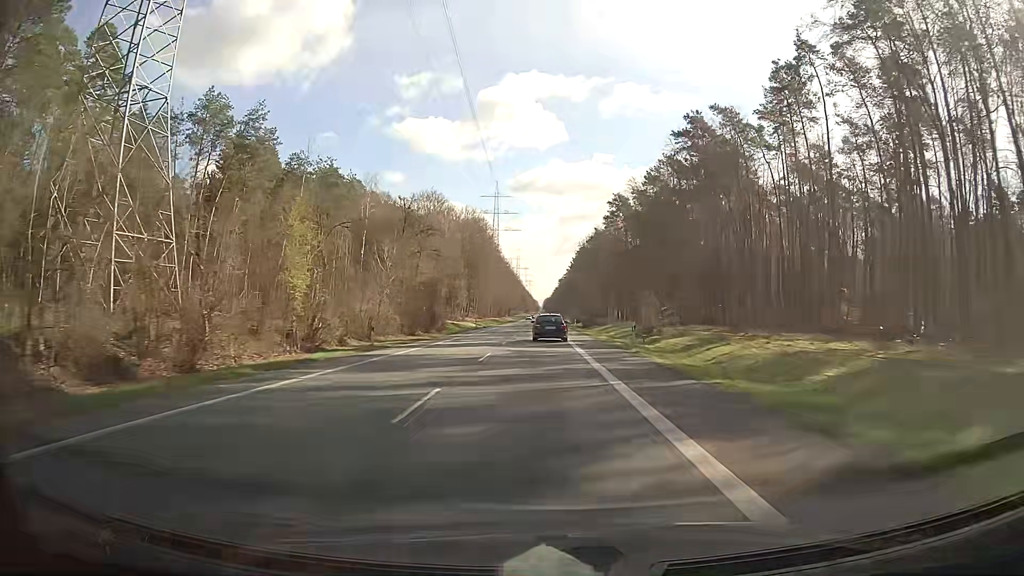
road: secondary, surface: asphalt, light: Day
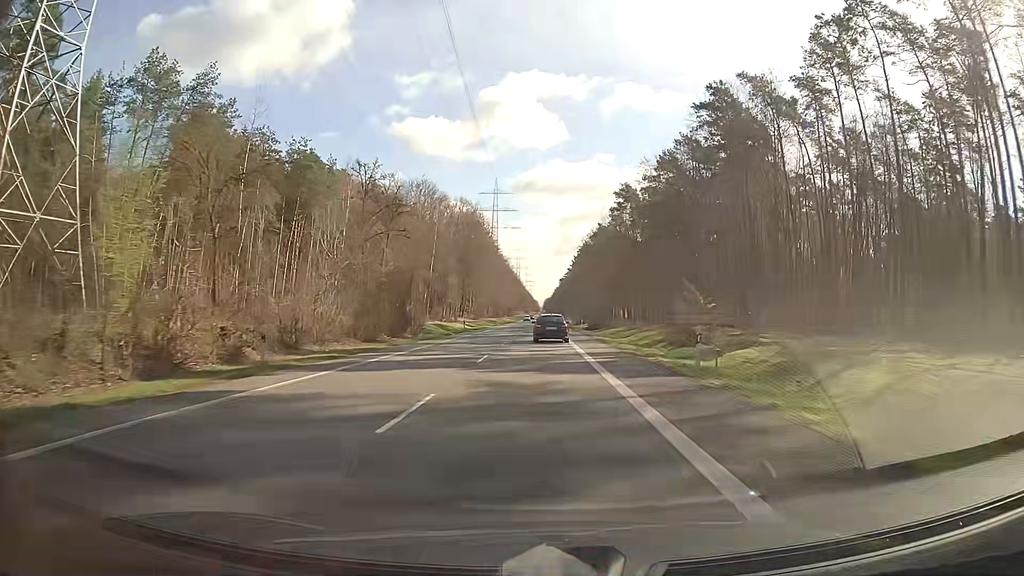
(0.0, +12.7) m; 0°
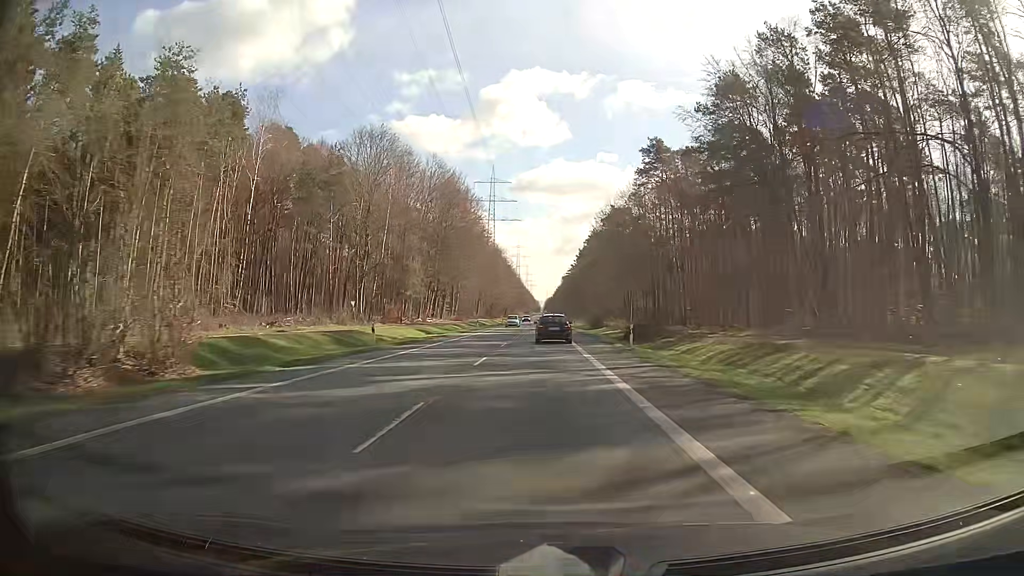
(0.0, +37.4) m; 0°
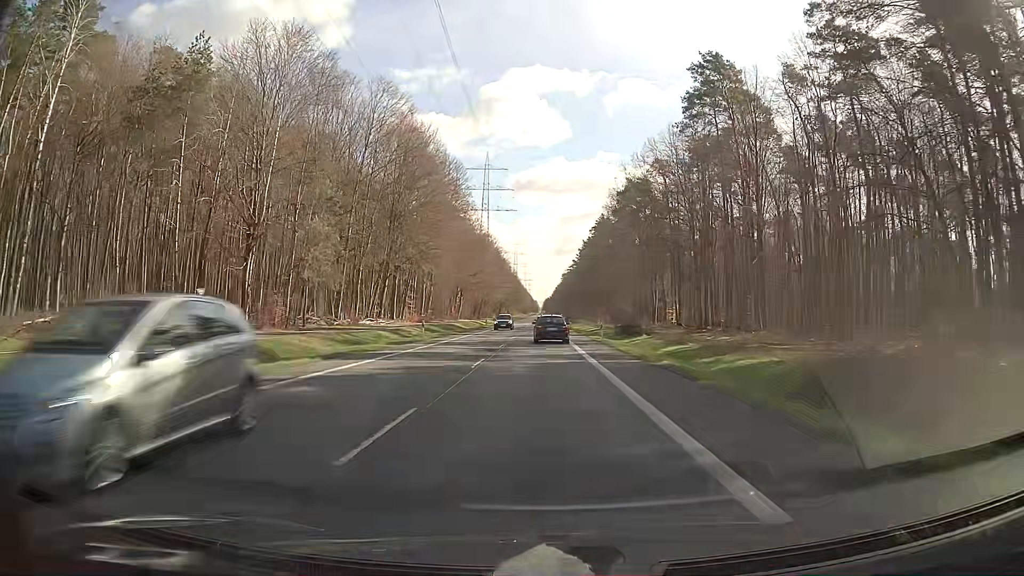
(0.0, +36.7) m; 0°
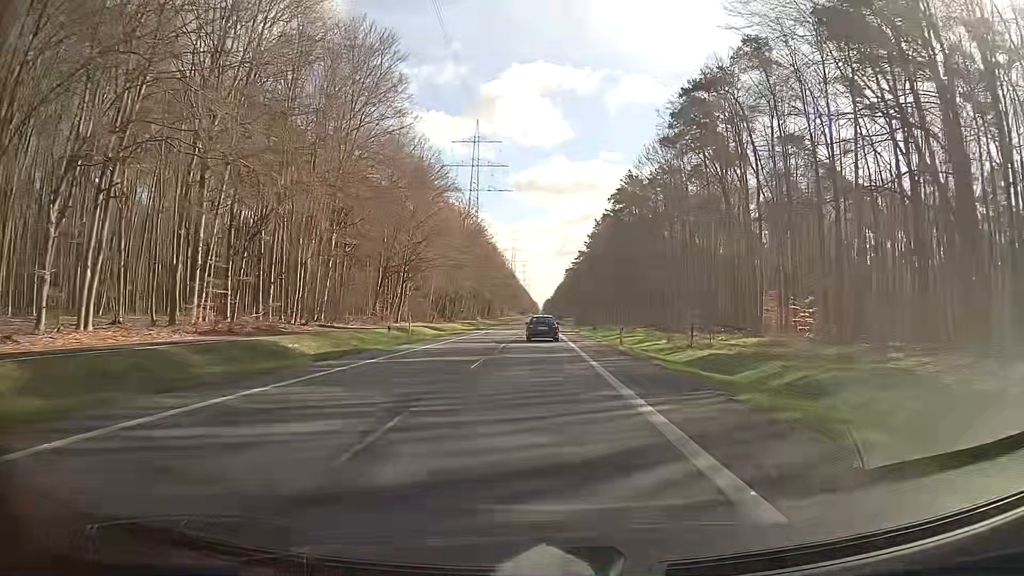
(+0.3, +60.3) m; 0°
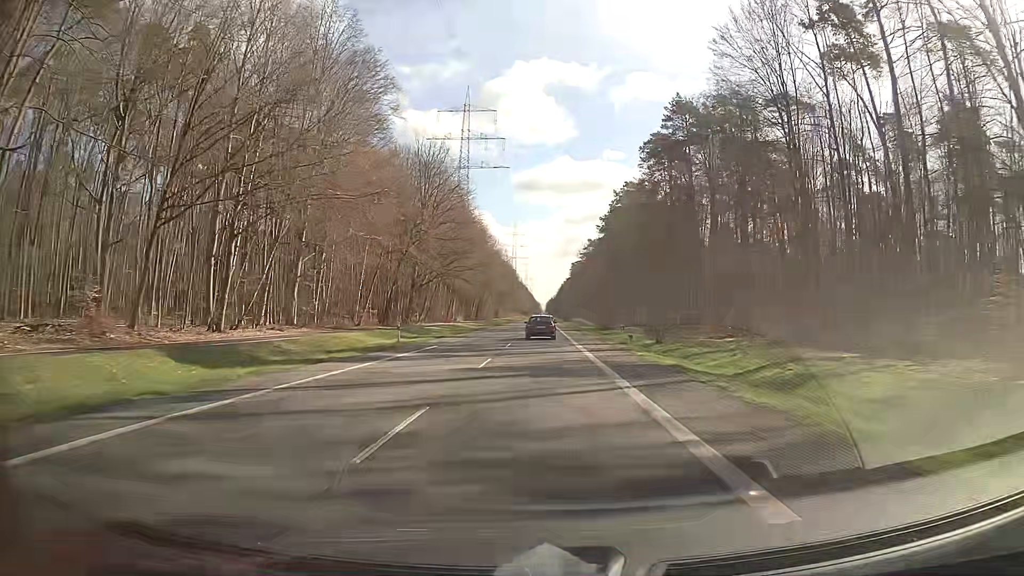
(-0.1, +48.0) m; 0°
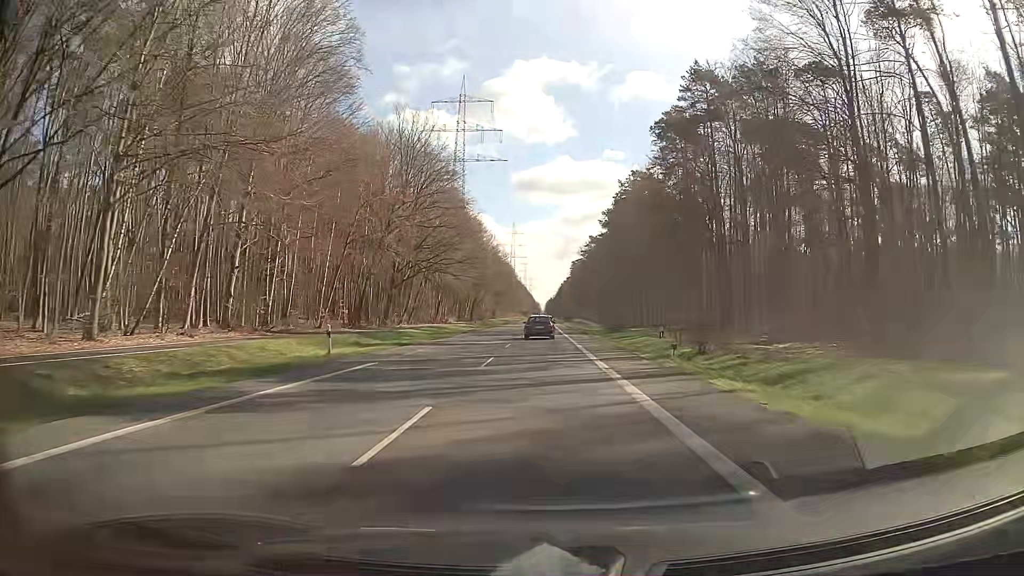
(0.0, +12.0) m; 0°
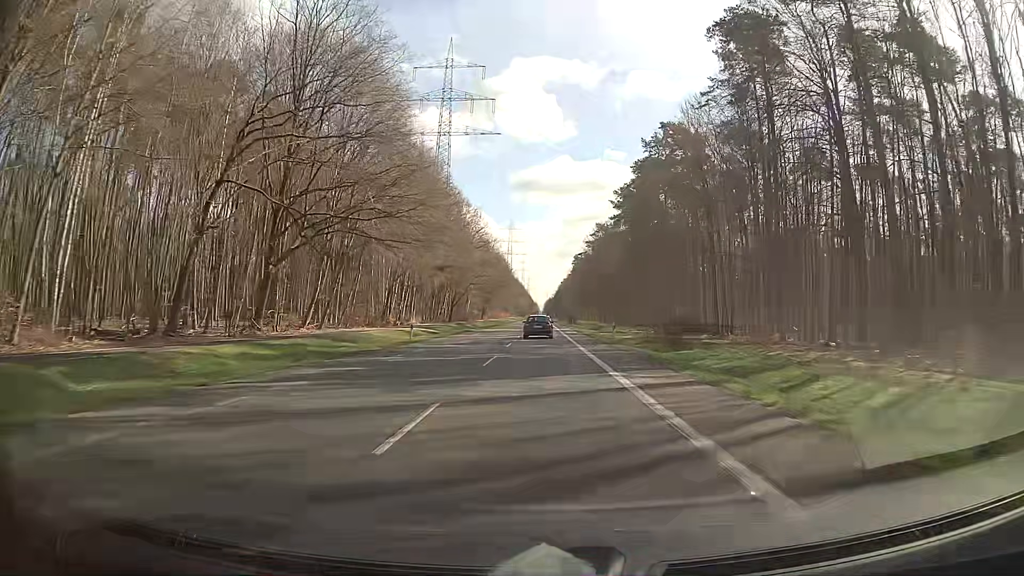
(-0.1, +36.0) m; 0°
(0, +10) (0, +20) (0, +30) (0, +40) (0, +50) (0, +60) (0, +70) (0, +80) (0, +90) (0, +100) m
